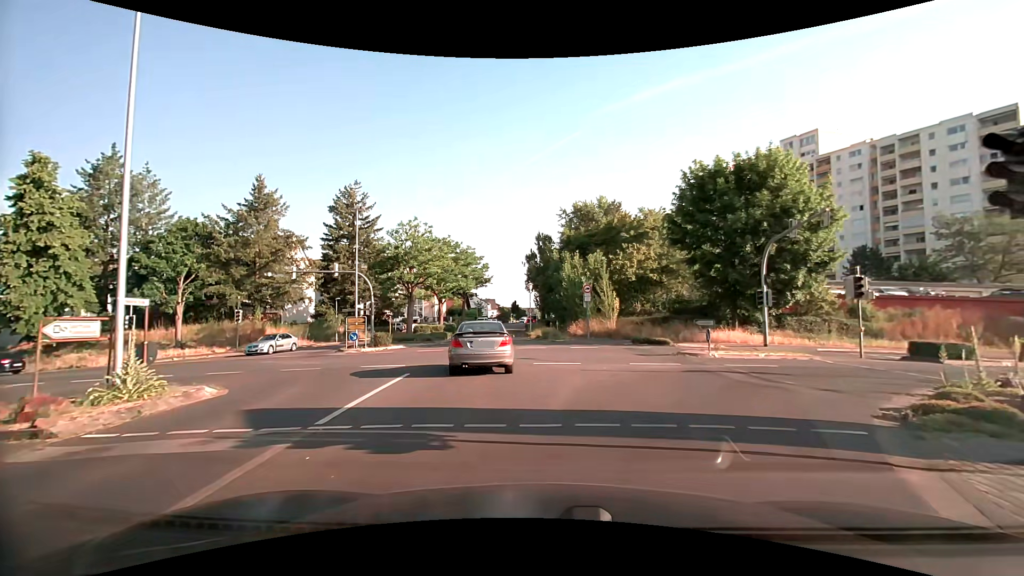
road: tertiary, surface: asphalt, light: Day
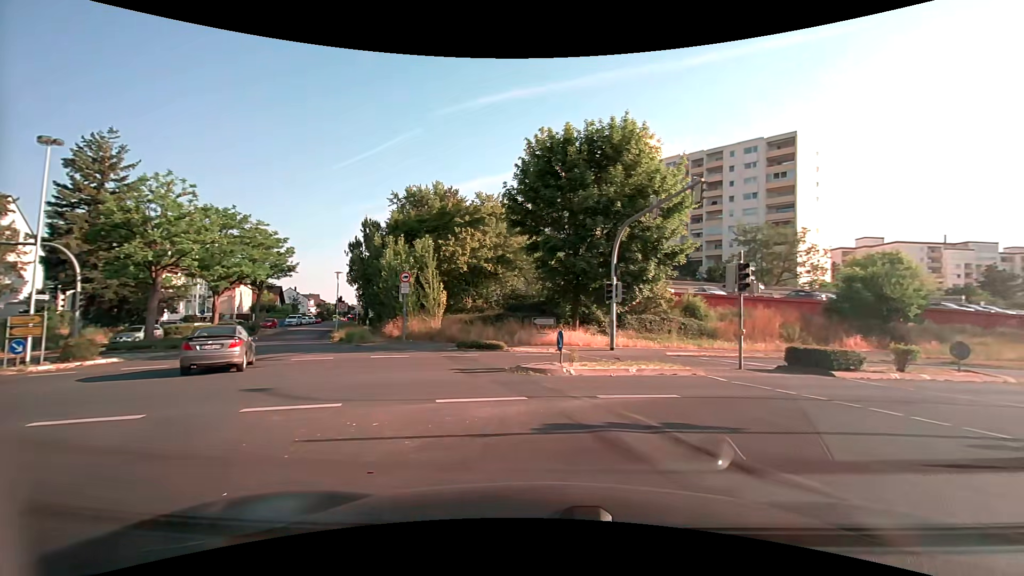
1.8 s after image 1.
(+1.1, +8.0) m; +20°
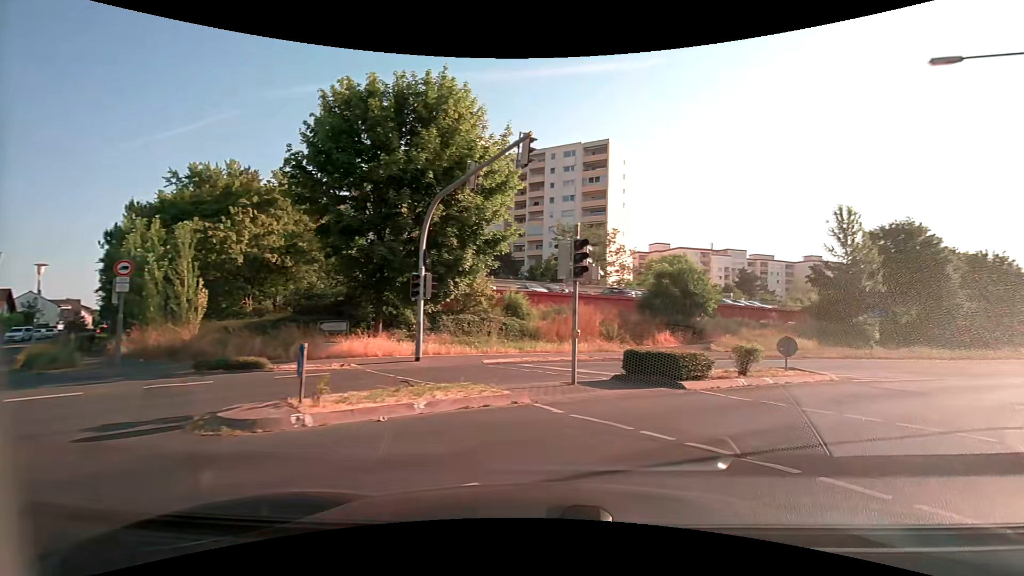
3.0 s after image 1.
(+0.8, +5.4) m; +18°
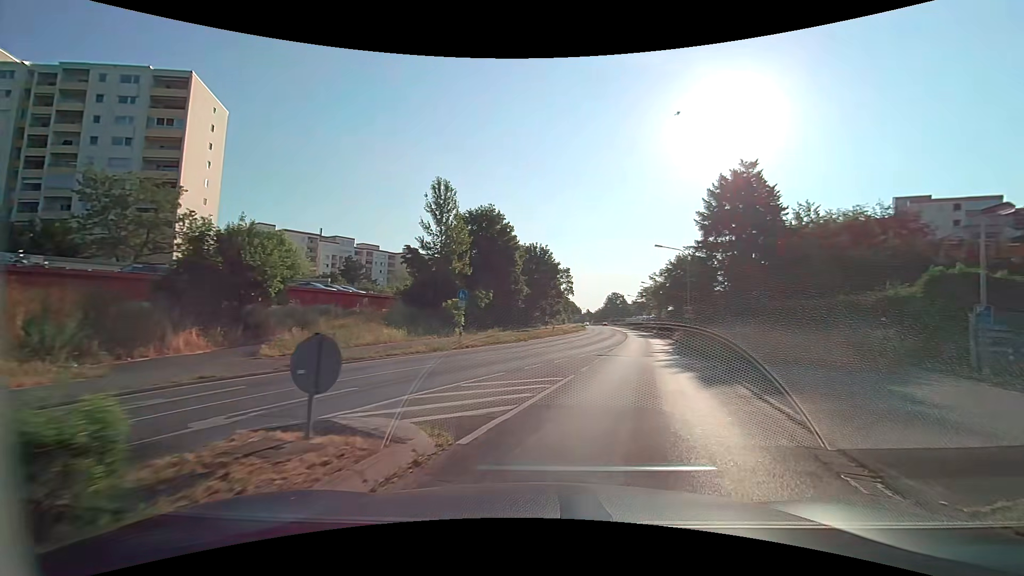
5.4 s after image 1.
(+4.4, +10.8) m; +43°
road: secondary
(+2, +10) (+4, +20) (+6, +29) (+7, +39) (+9, +49) (+11, +59) (+12, +69) (+14, +79) (+15, +89) (+16, +99) m
